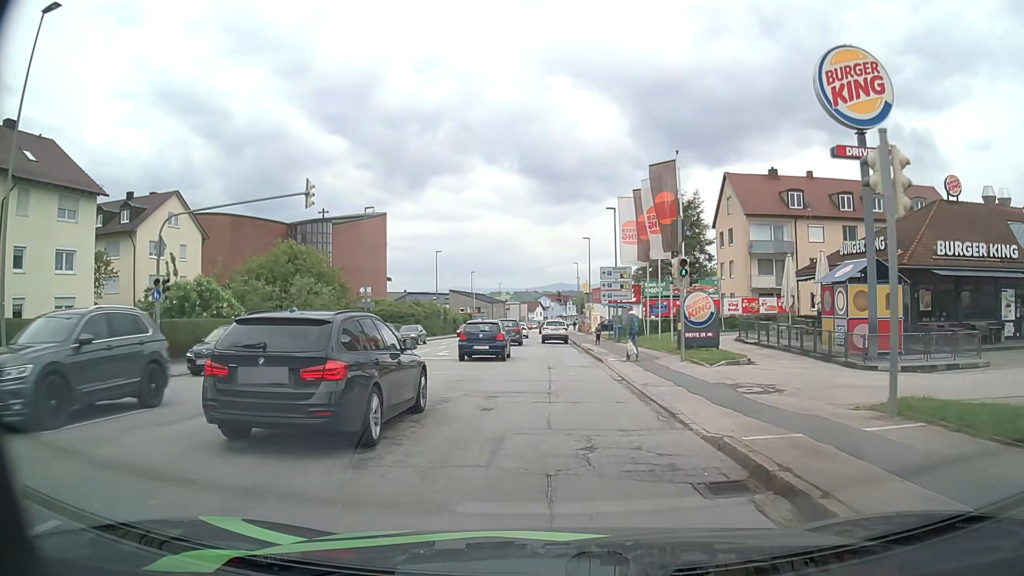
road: tertiary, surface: asphalt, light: Day
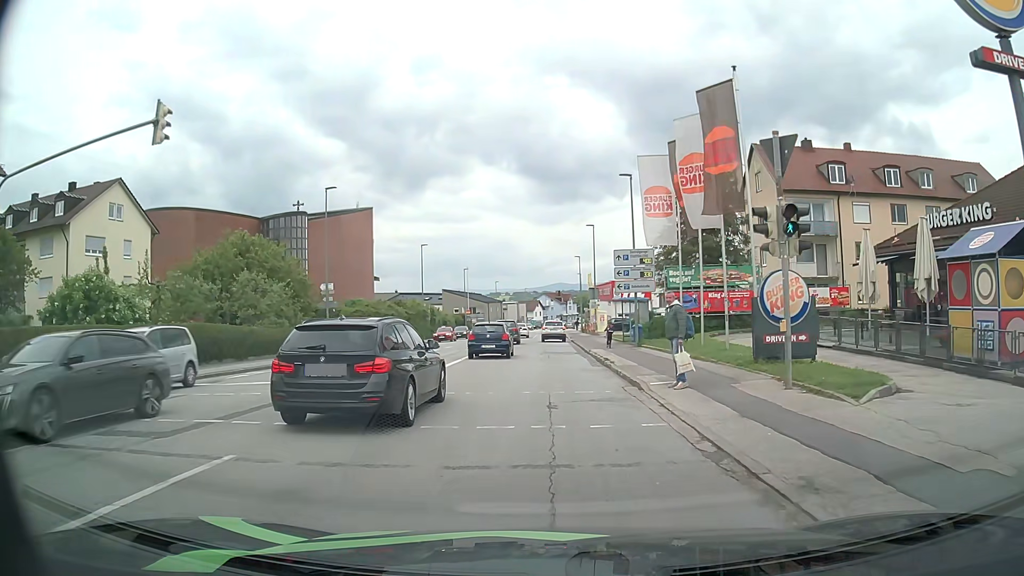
(+0.1, +9.1) m; 0°
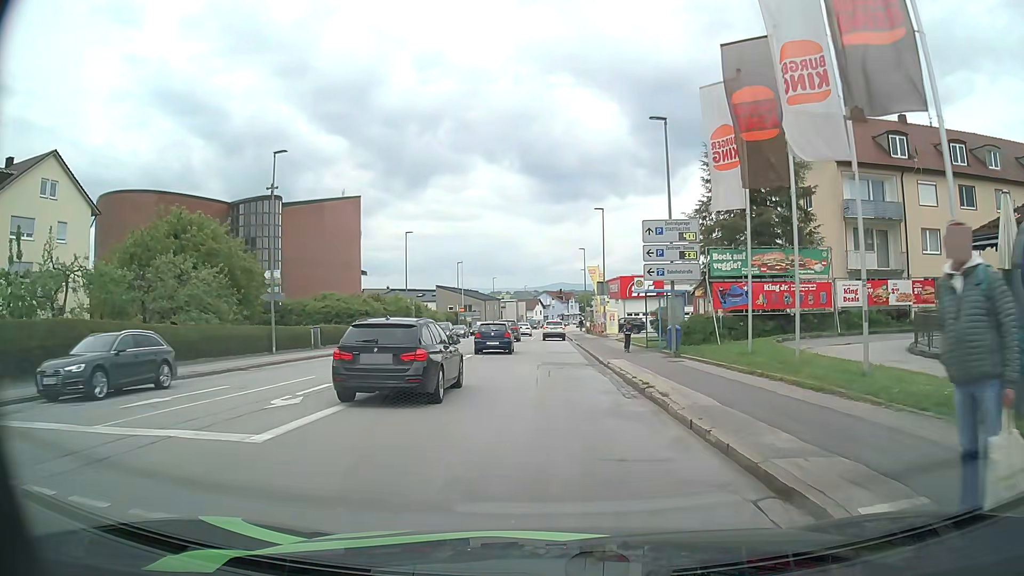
(0.0, +9.1) m; 0°
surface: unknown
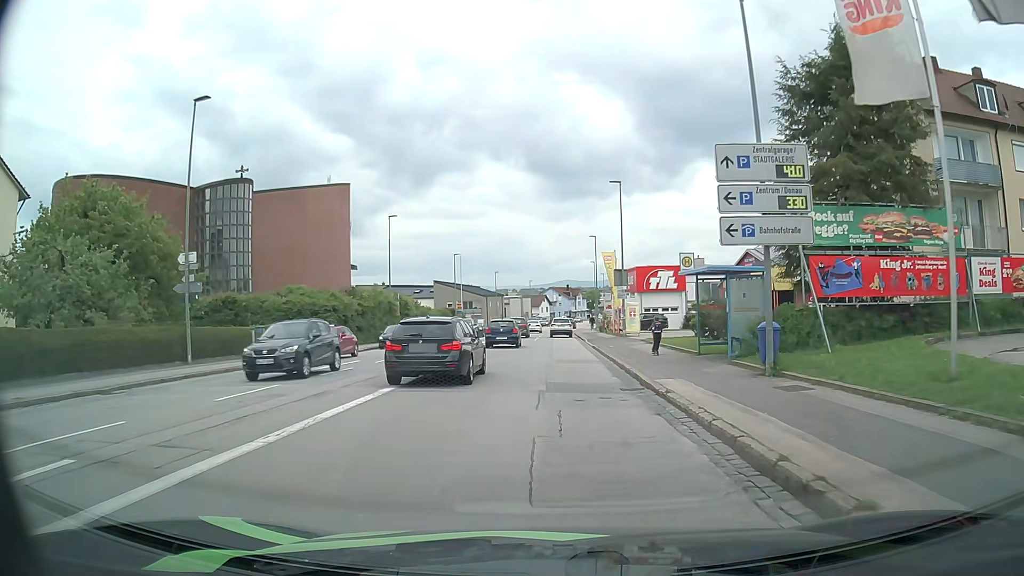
(0.0, +9.4) m; -1°
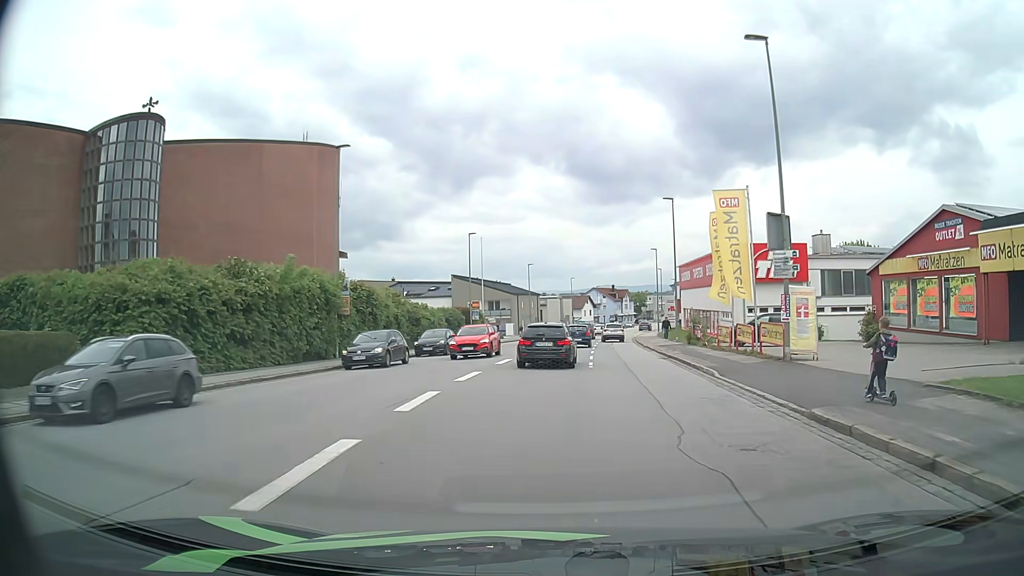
(-0.9, +24.4) m; -4°
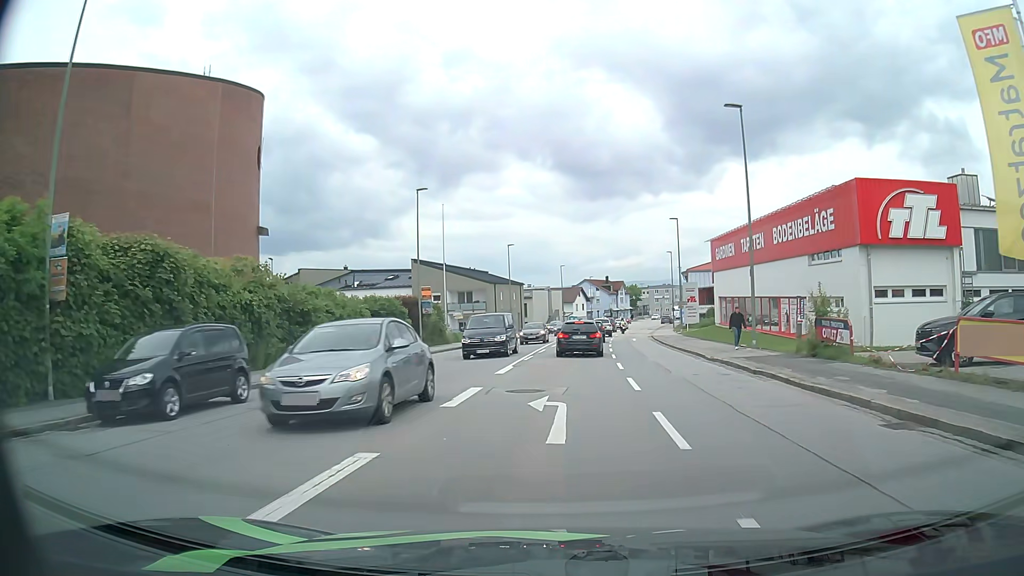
(+0.3, +20.5) m; +1°
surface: asphalt
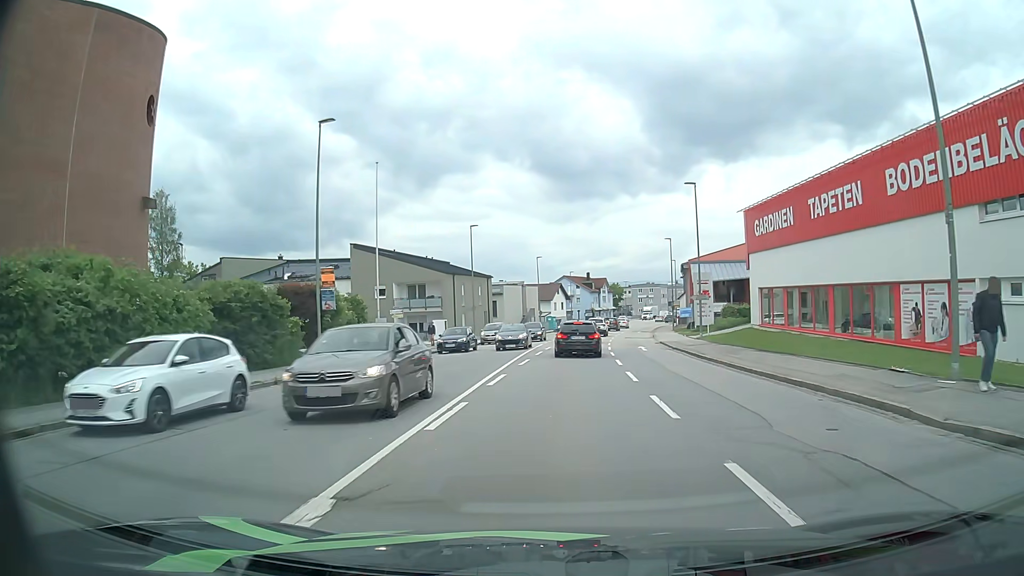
(+0.4, +16.0) m; +2°
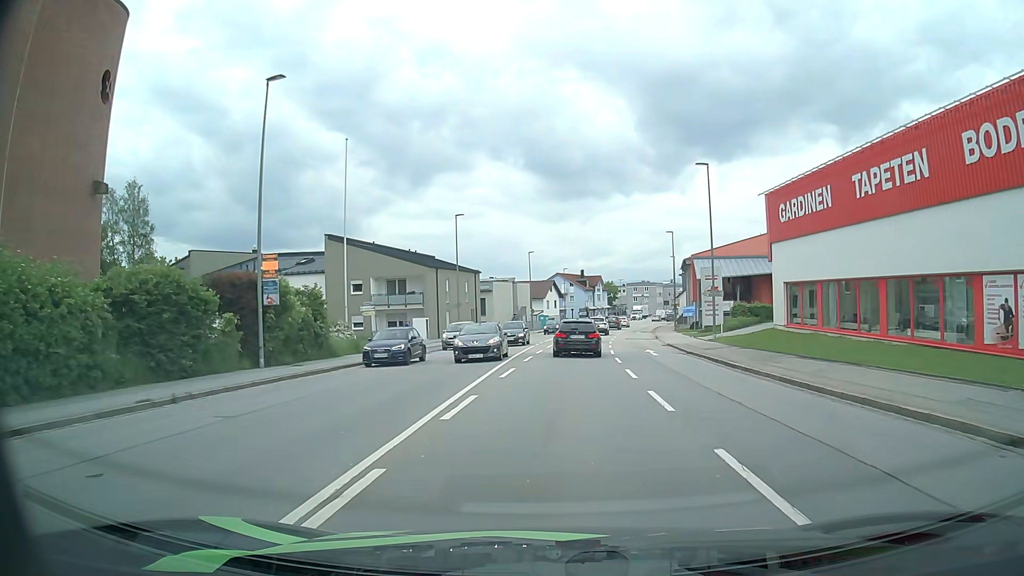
(0.0, +5.4) m; 0°
(0, +10) (0, +20) (+1, +30) (+2, +40) (+3, +50) (+4, +60) (+6, +70) (+7, +80) (+9, +89) (+11, +99) m
